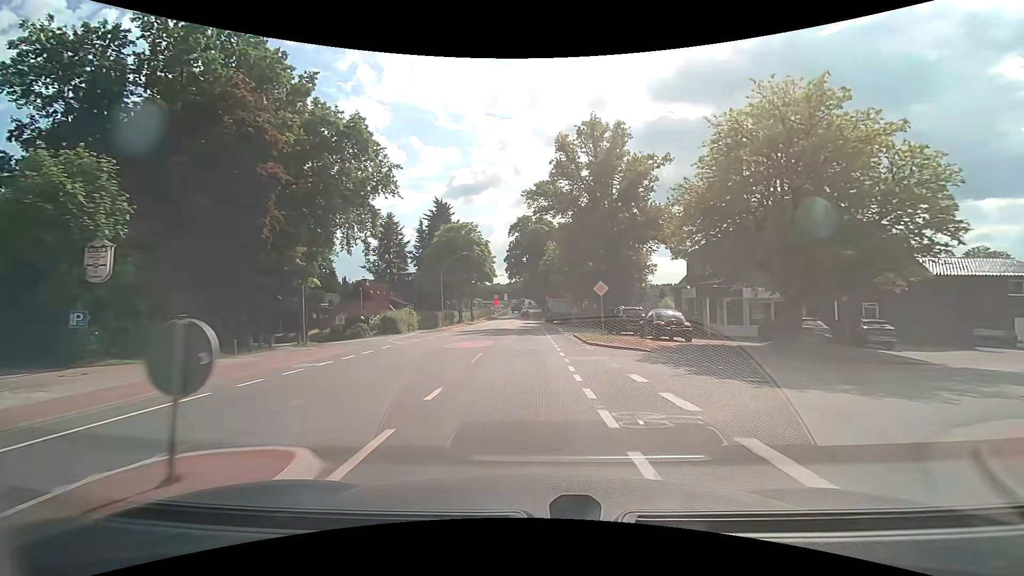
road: secondary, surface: asphalt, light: Day
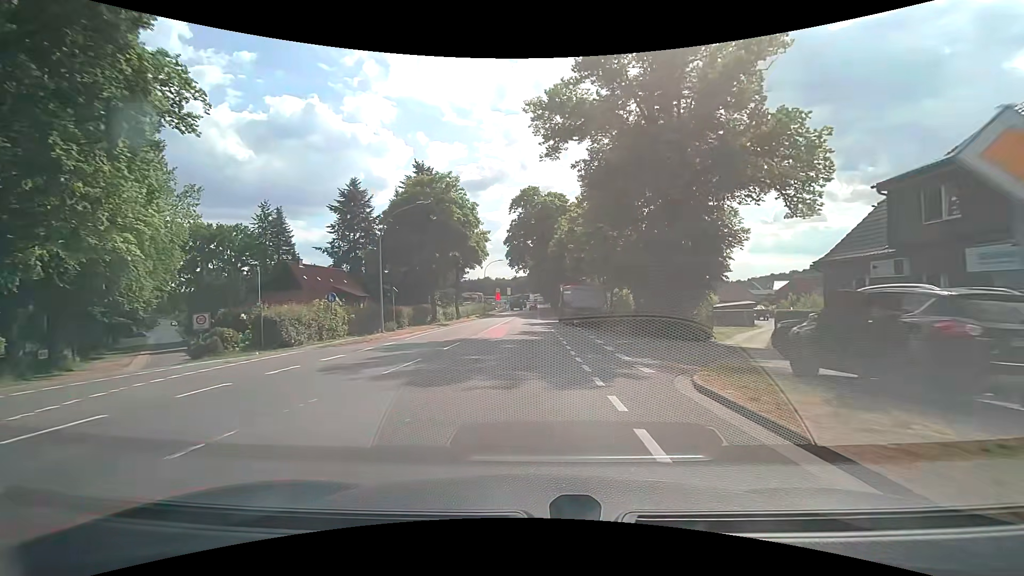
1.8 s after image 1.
(-0.4, +22.0) m; -2°
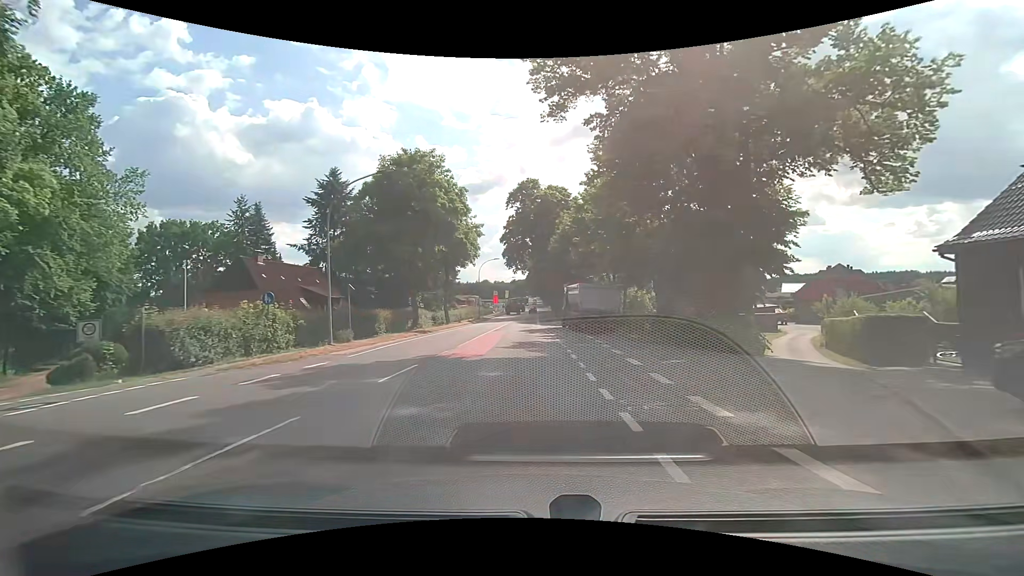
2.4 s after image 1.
(+0.1, +7.1) m; 0°
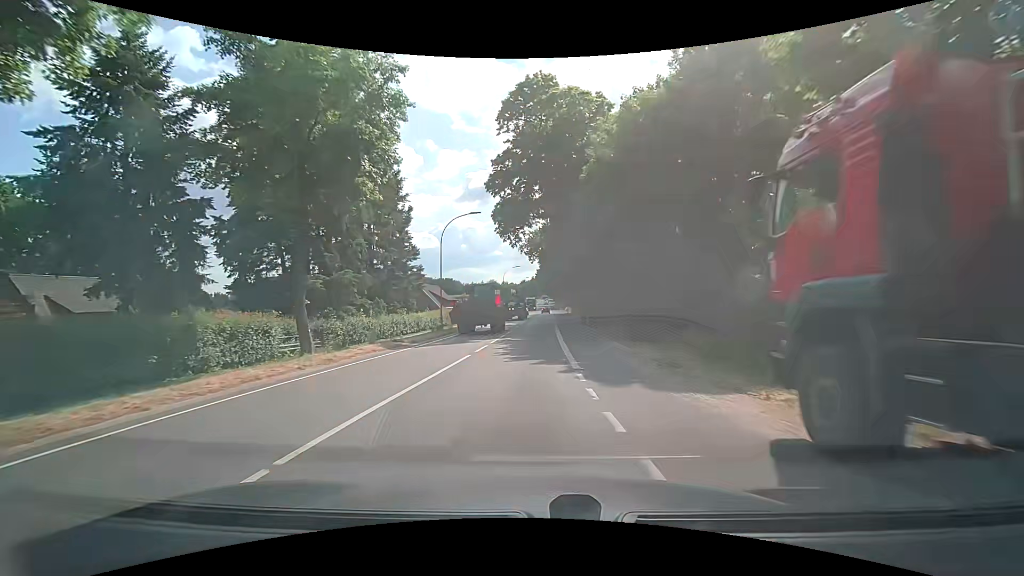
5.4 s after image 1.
(0.0, +35.5) m; -1°
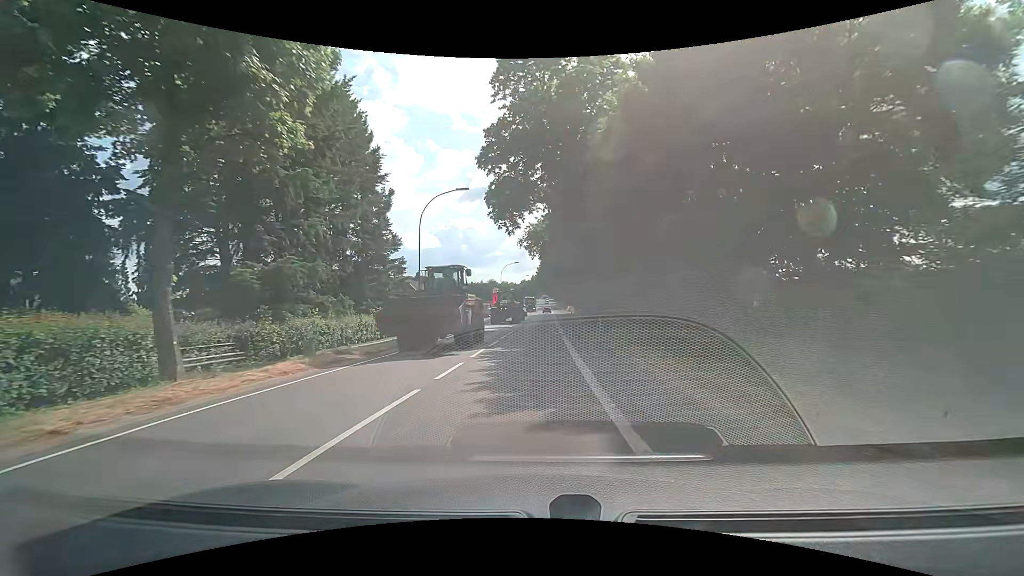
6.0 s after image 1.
(0.0, +7.2) m; 0°
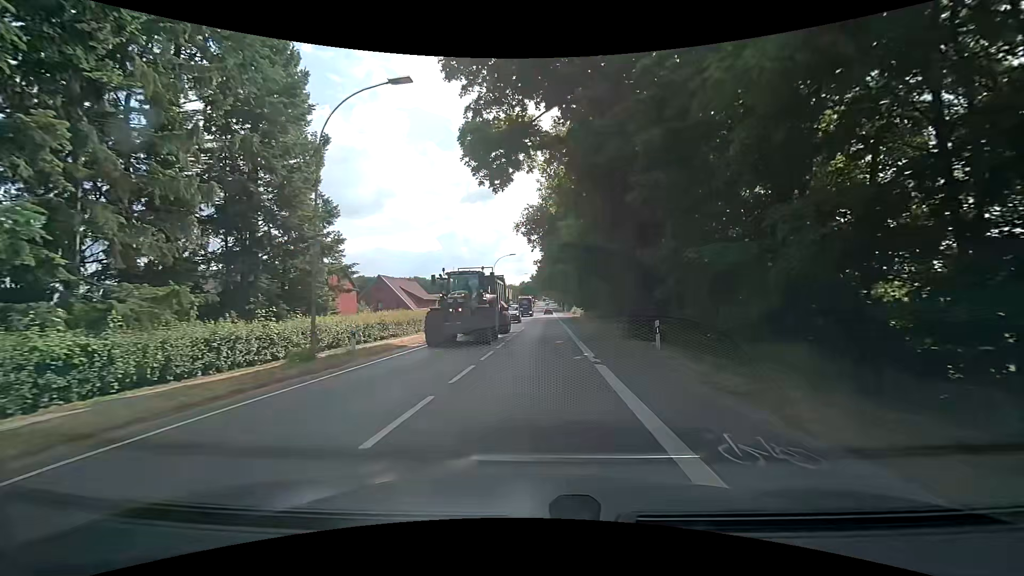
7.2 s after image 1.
(0.0, +14.4) m; -1°
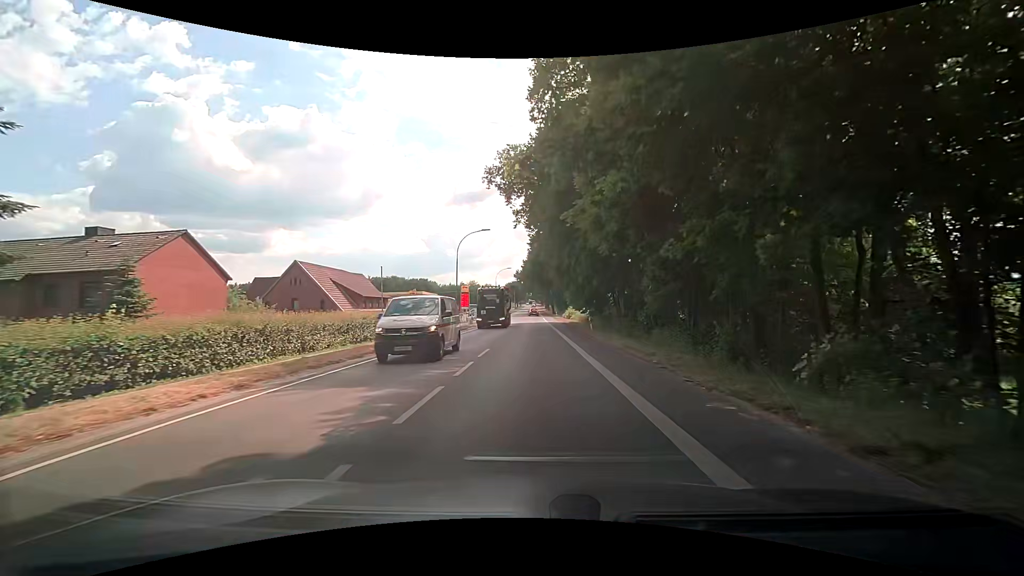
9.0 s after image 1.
(+0.5, +21.7) m; +2°
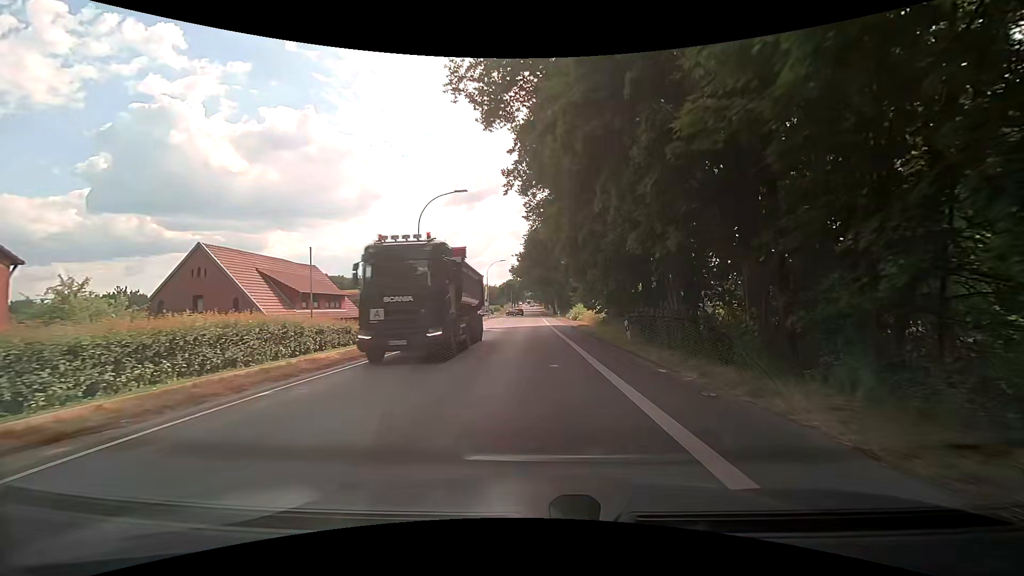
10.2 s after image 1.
(+0.1, +14.5) m; +1°
(0, +10) (0, +20) (0, +30) (0, +40) (0, +50) (0, +60) (0, +70) (-1, +80) (-1, +90) (-1, +100) m
